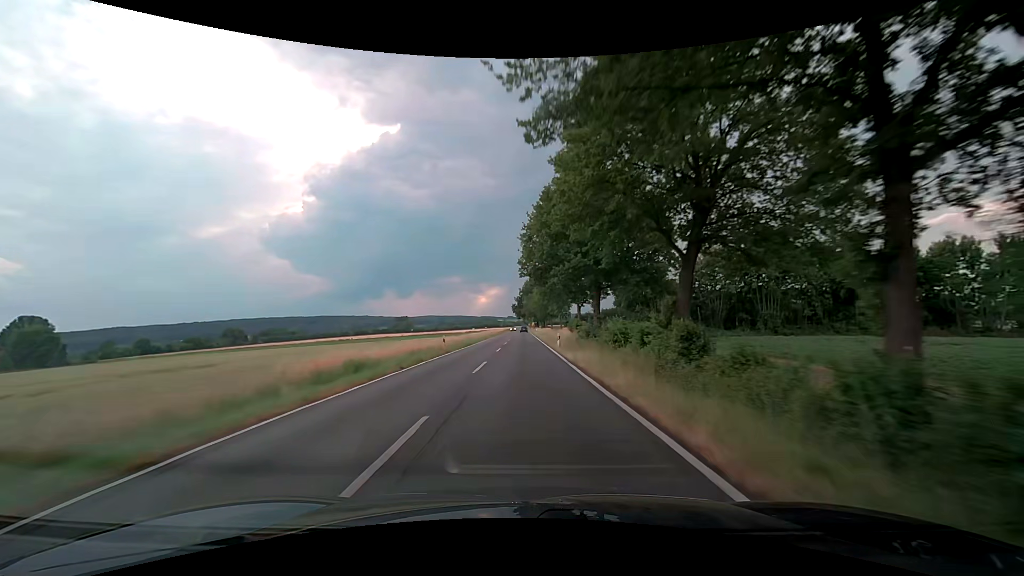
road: secondary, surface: asphalt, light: Day
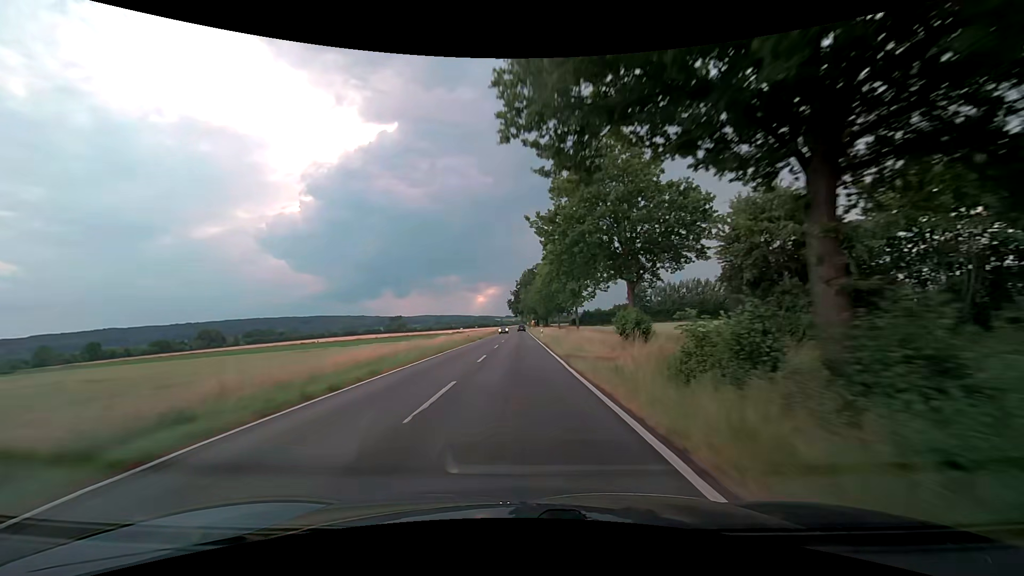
(+0.2, +31.7) m; 0°
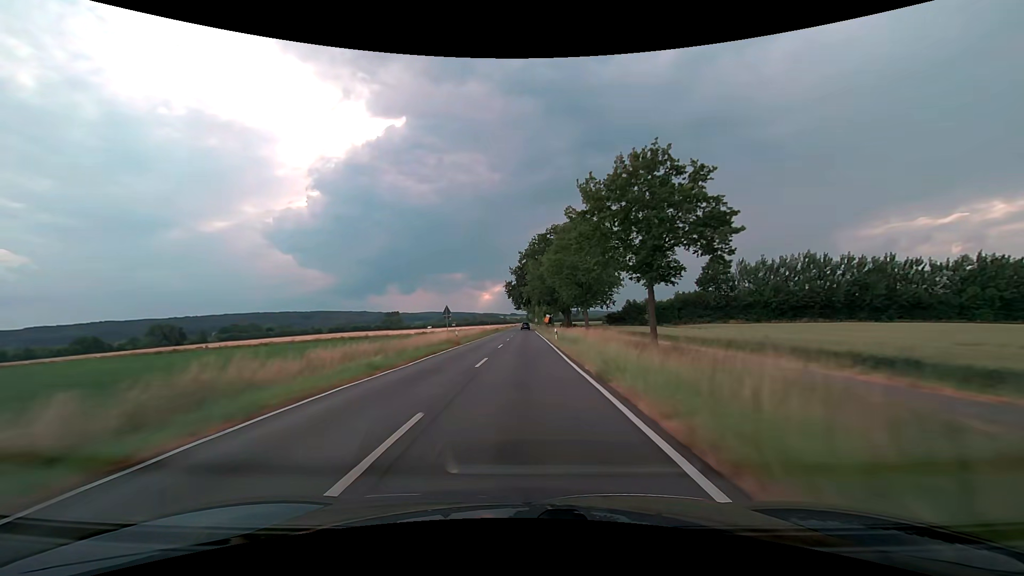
(-0.6, +63.4) m; 0°
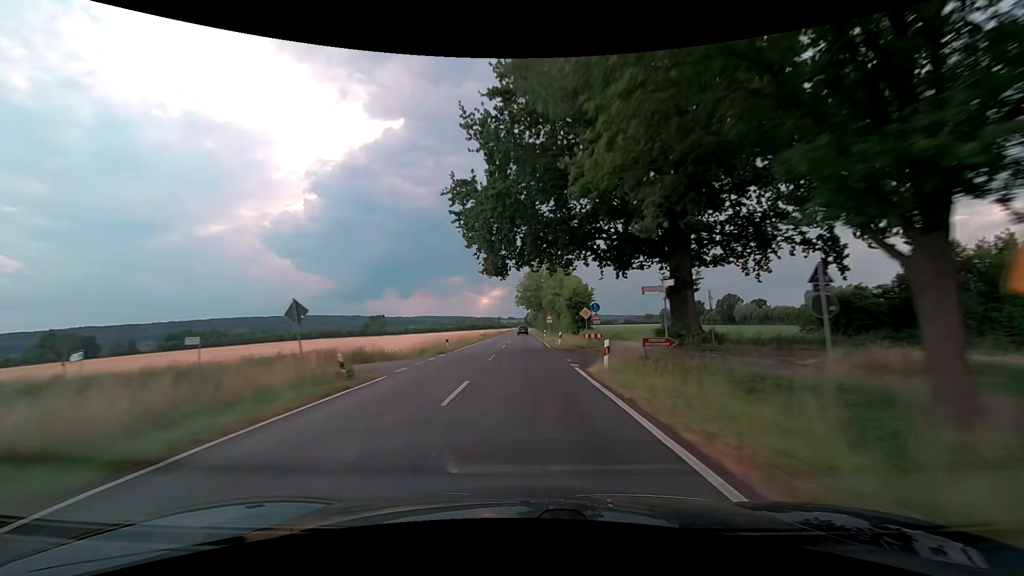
(-0.3, +79.1) m; 0°
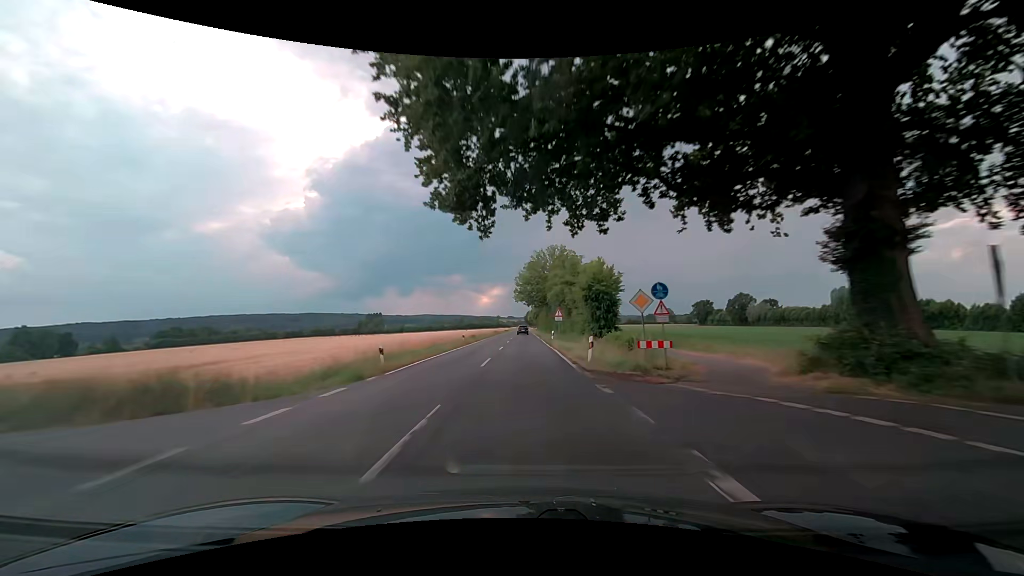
(0.0, +15.8) m; 0°
(0, +10) (0, +20) (0, +30) (0, +40) (0, +50) (0, +60) (0, +70) (0, +80) (0, +90) (0, +100) m
